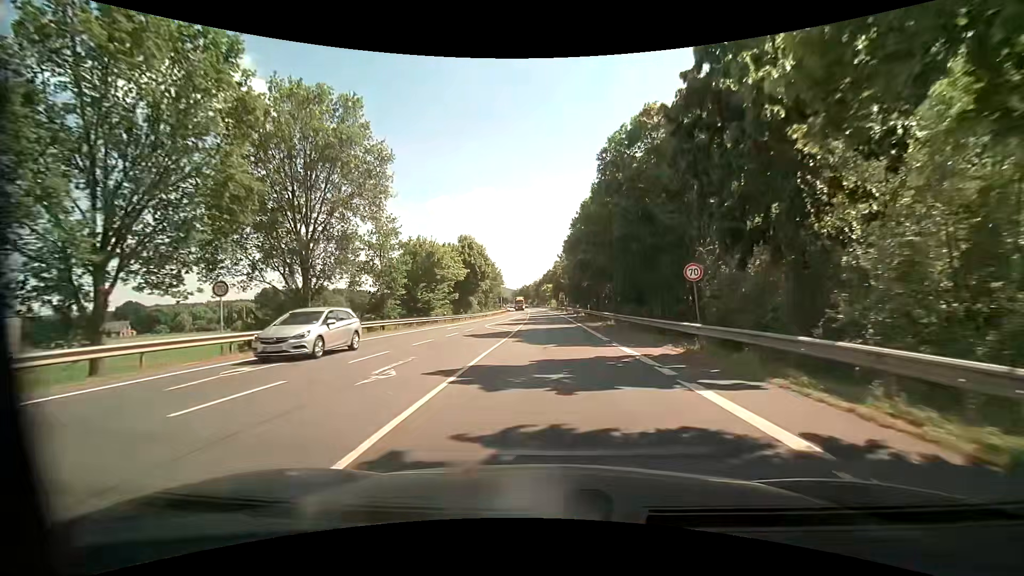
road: primary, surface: asphalt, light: Day
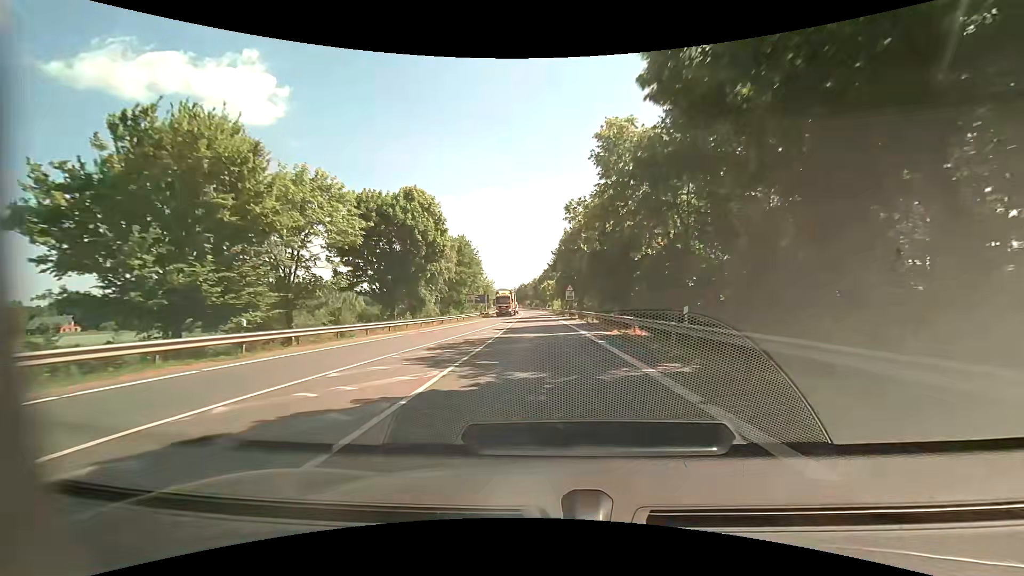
(+0.3, +36.4) m; 0°
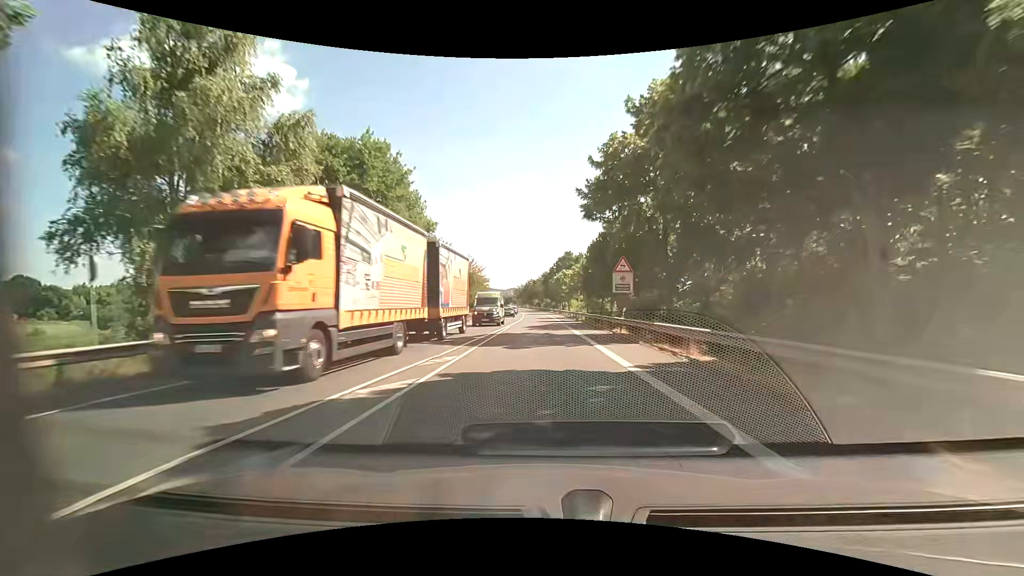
(-0.4, +40.9) m; -1°
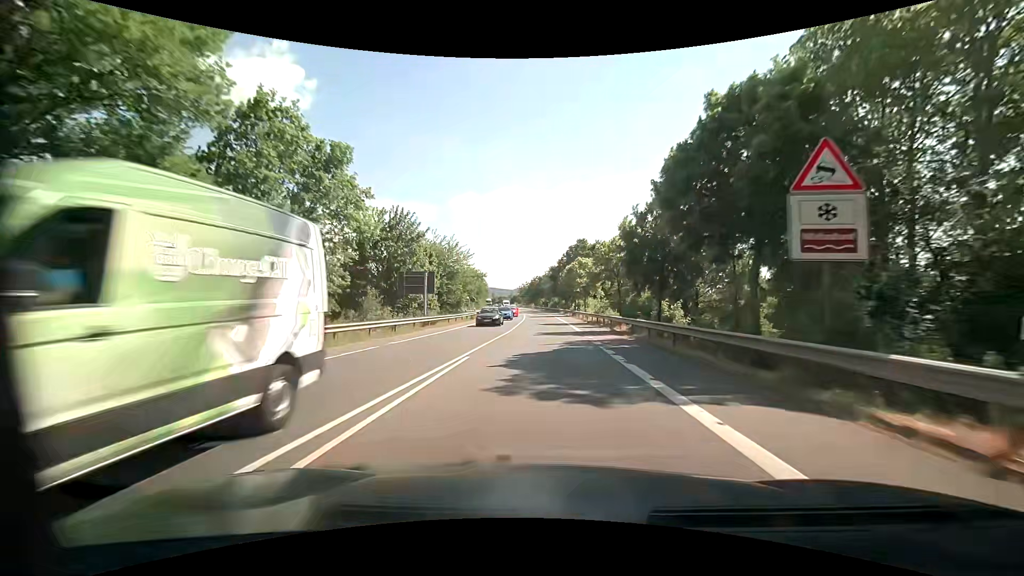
(-0.1, +21.8) m; -1°
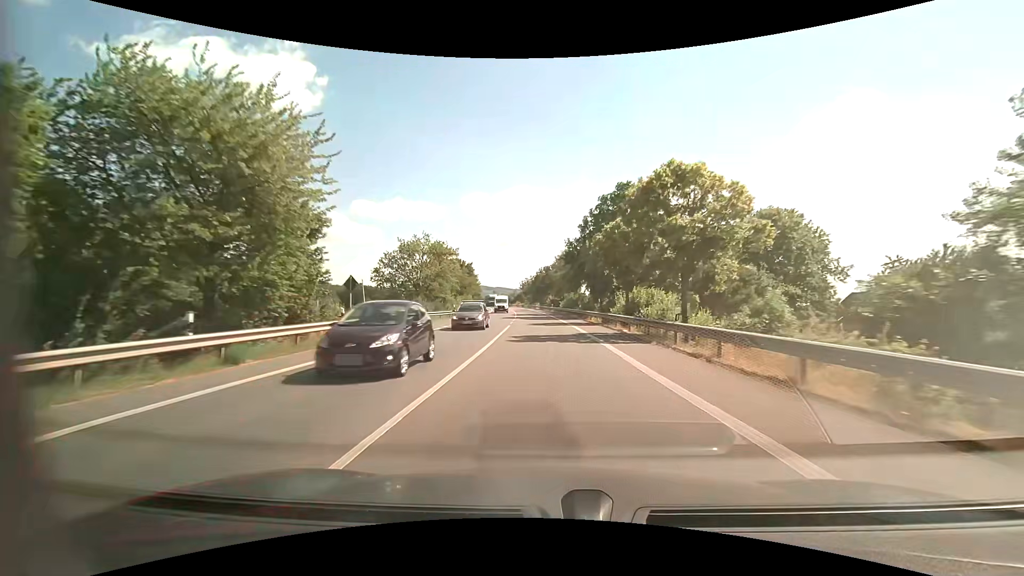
(-0.1, +44.0) m; -1°
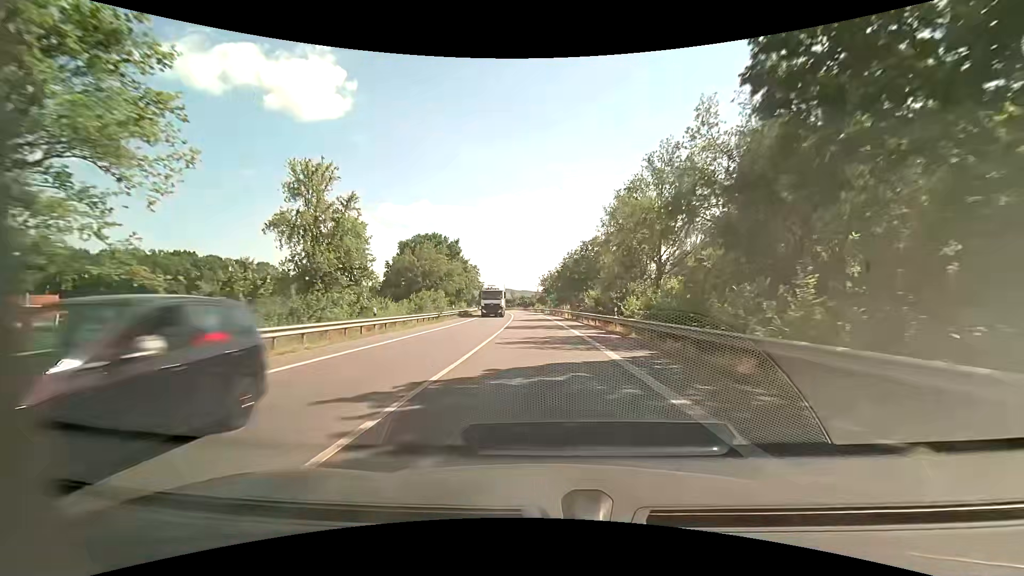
(-0.8, +54.0) m; -3°
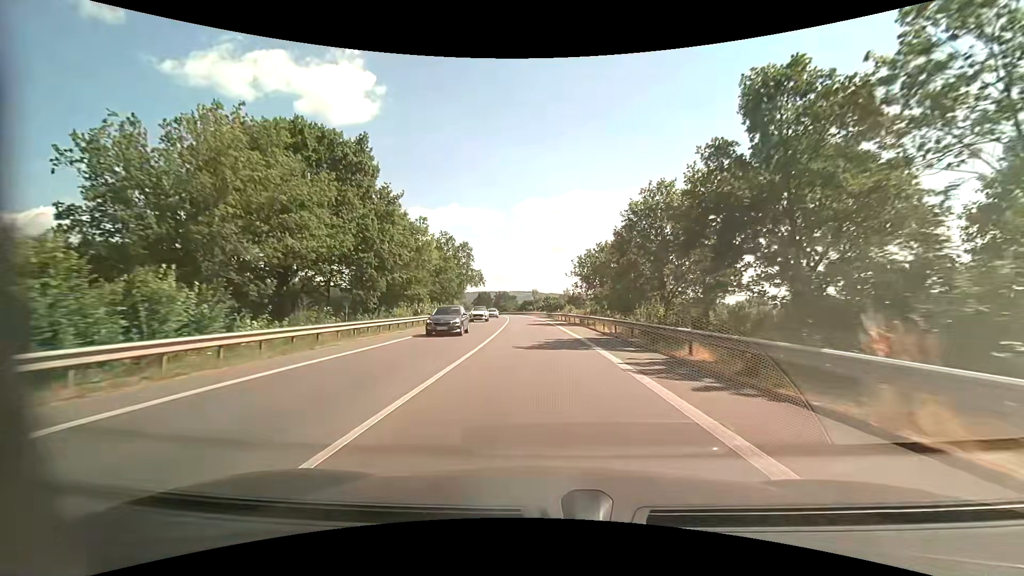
(-1.5, +53.2) m; -3°
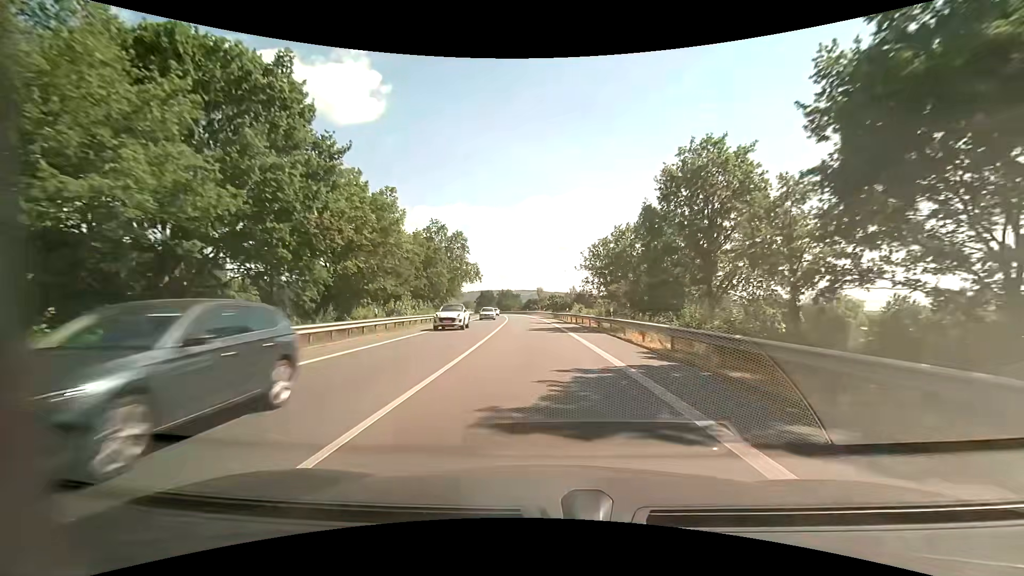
(-0.1, +10.6) m; -1°
(0, +10) (0, +20) (-1, +30) (-1, +40) (-2, +50) (-2, +60) (-3, +70) (-4, +80) (-5, +90) (-6, +100) m
